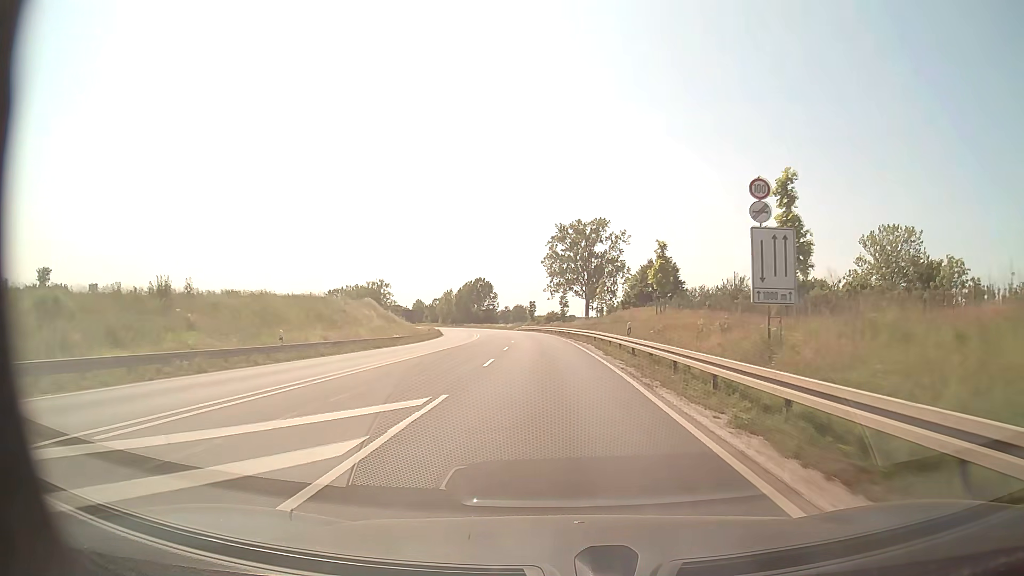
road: primary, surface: asphalt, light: Day
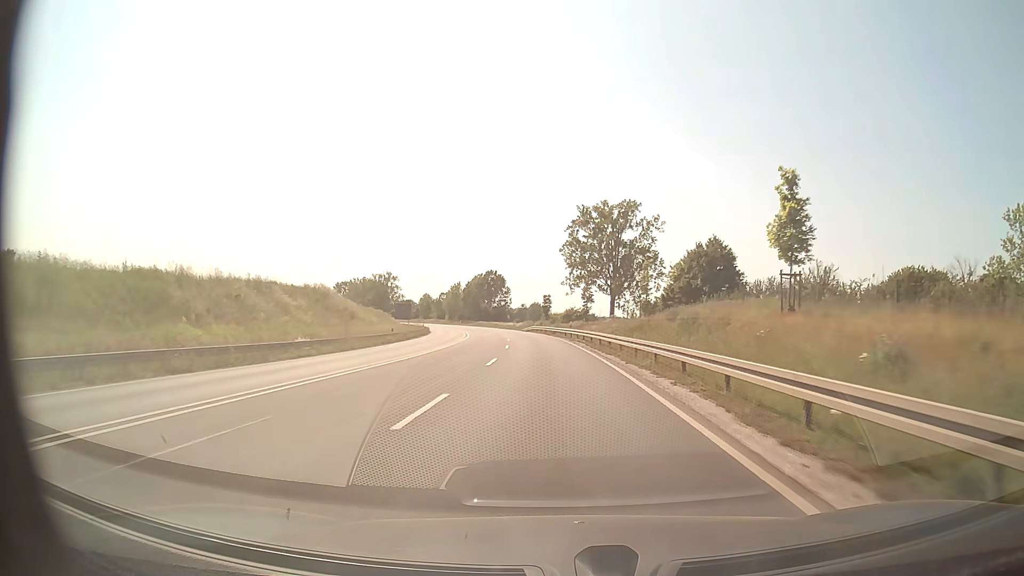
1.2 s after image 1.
(-0.3, +24.6) m; -2°
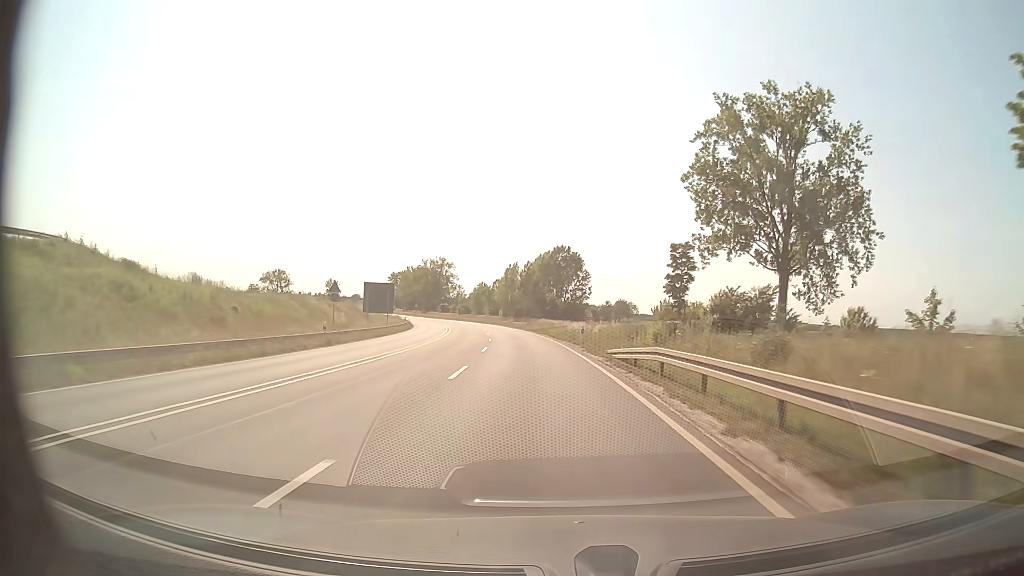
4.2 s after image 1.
(-3.2, +68.4) m; -7°
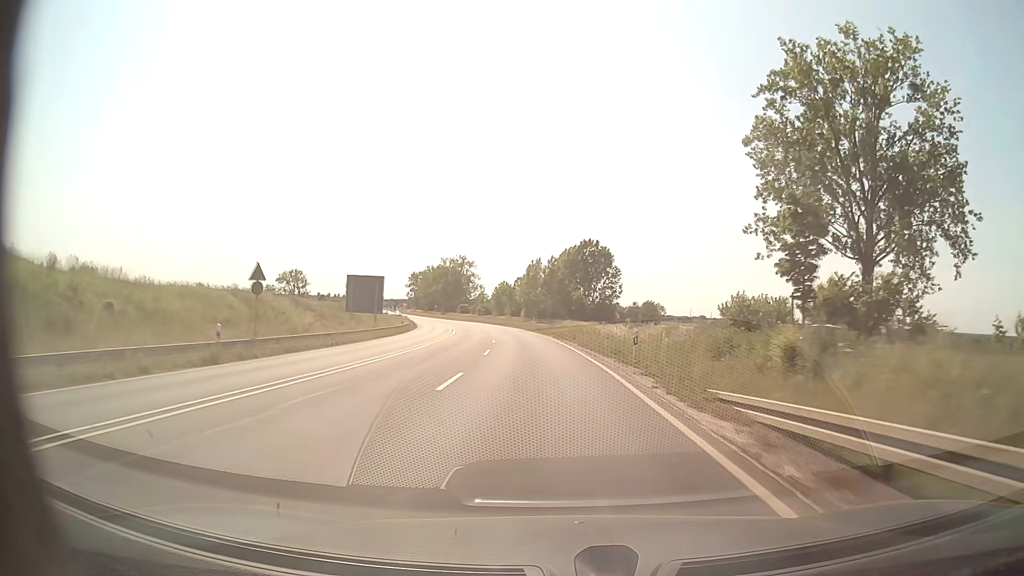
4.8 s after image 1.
(-0.3, +14.8) m; -2°
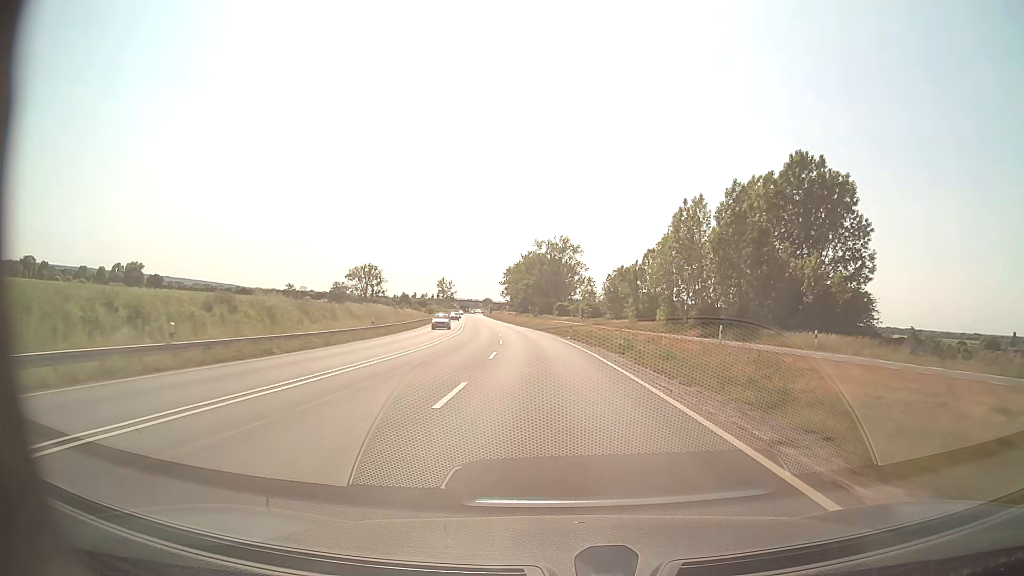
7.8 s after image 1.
(-6.6, +76.8) m; -10°
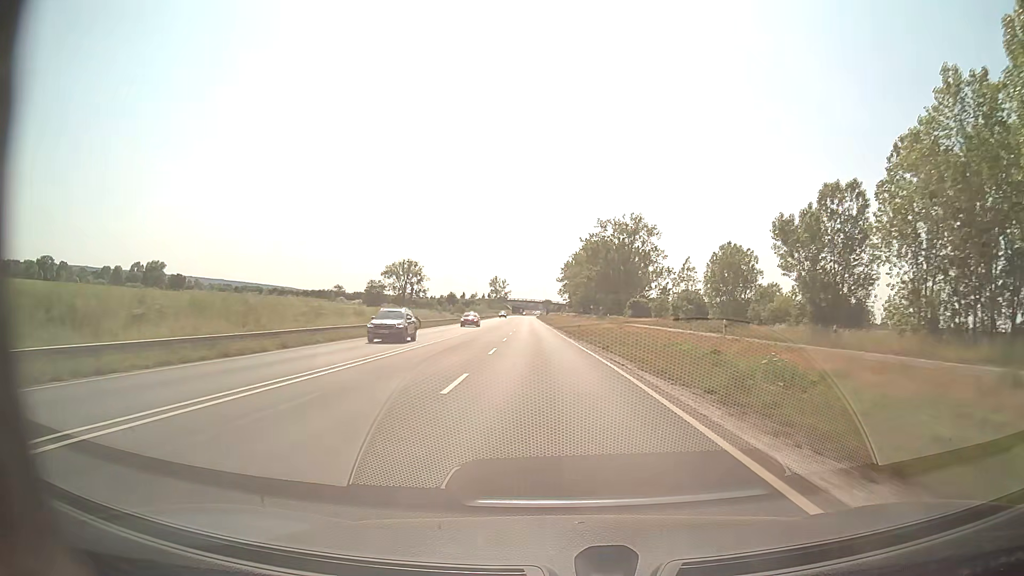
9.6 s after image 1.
(-2.1, +47.3) m; -5°
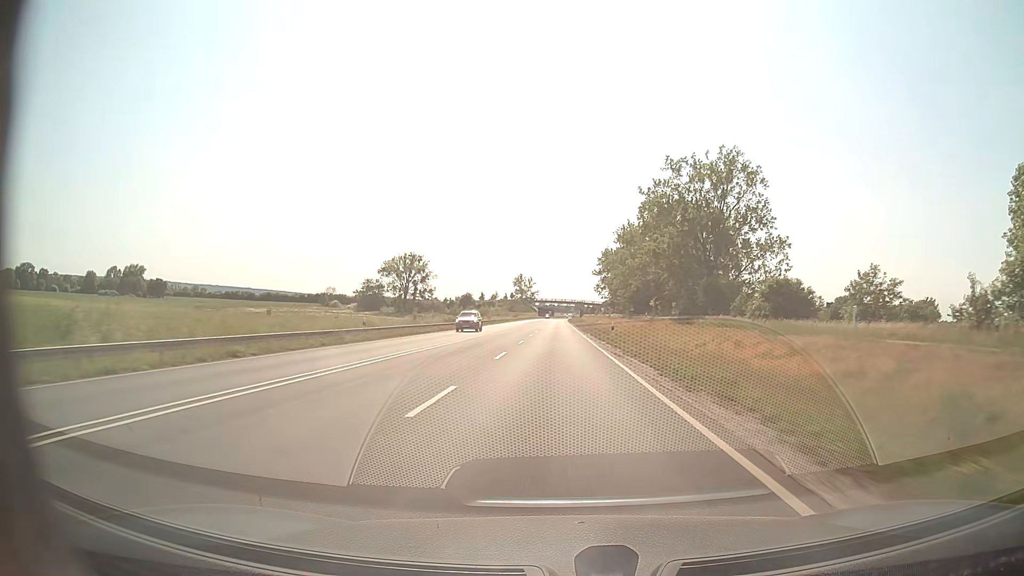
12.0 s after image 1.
(-2.1, +63.7) m; -3°
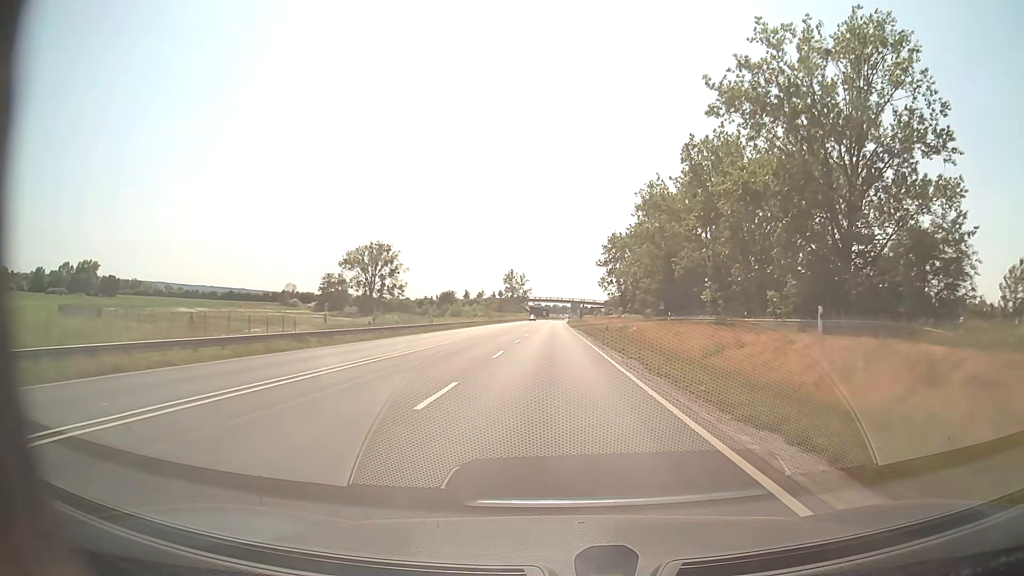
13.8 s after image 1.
(+0.1, +48.0) m; 0°
(0, +10) (0, +20) (0, +30) (0, +40) (0, +50) (0, +60) (0, +70) (0, +80) (0, +90) (0, +100) m
